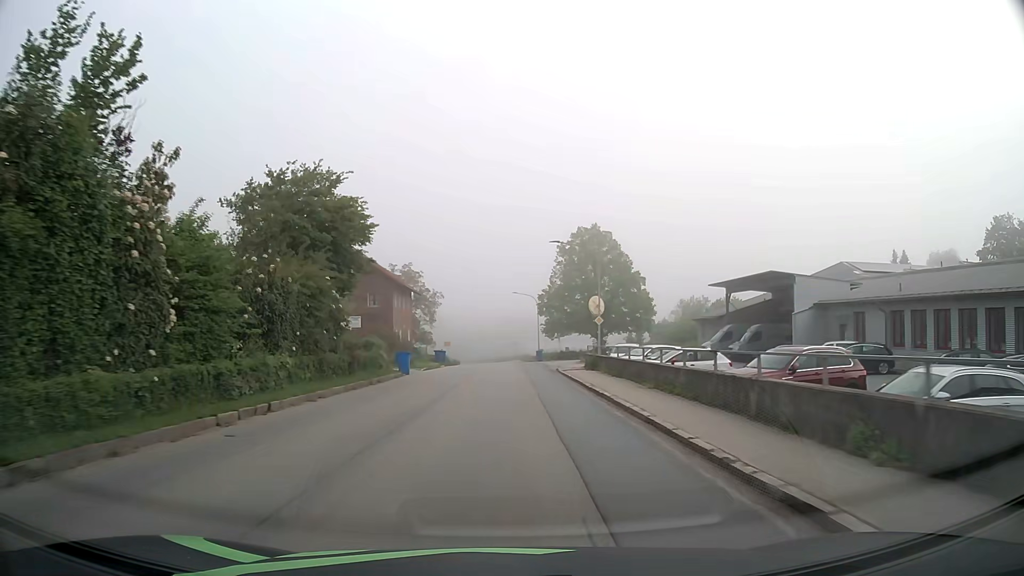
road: tertiary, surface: asphalt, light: Day
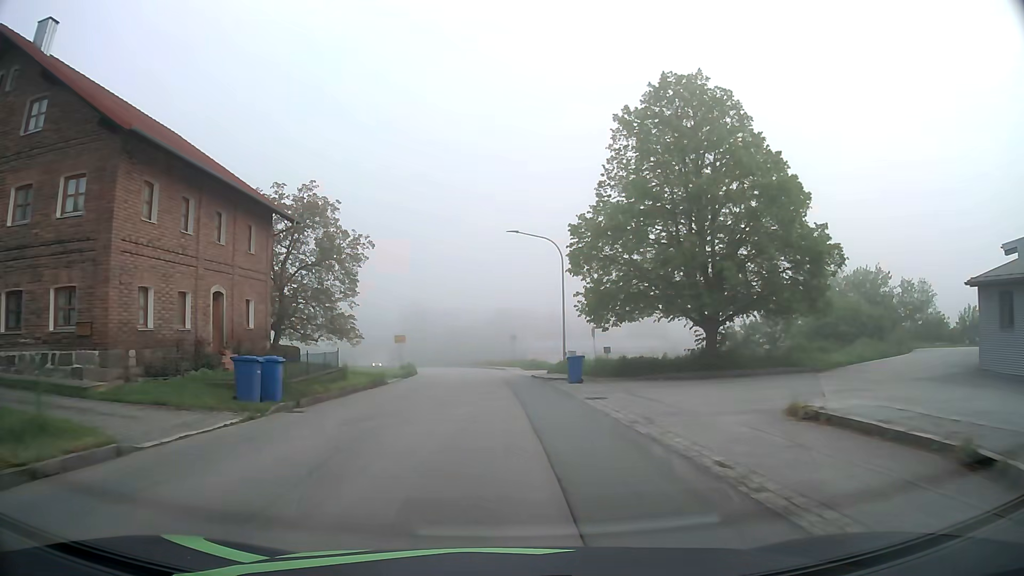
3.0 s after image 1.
(+0.3, +38.9) m; 0°
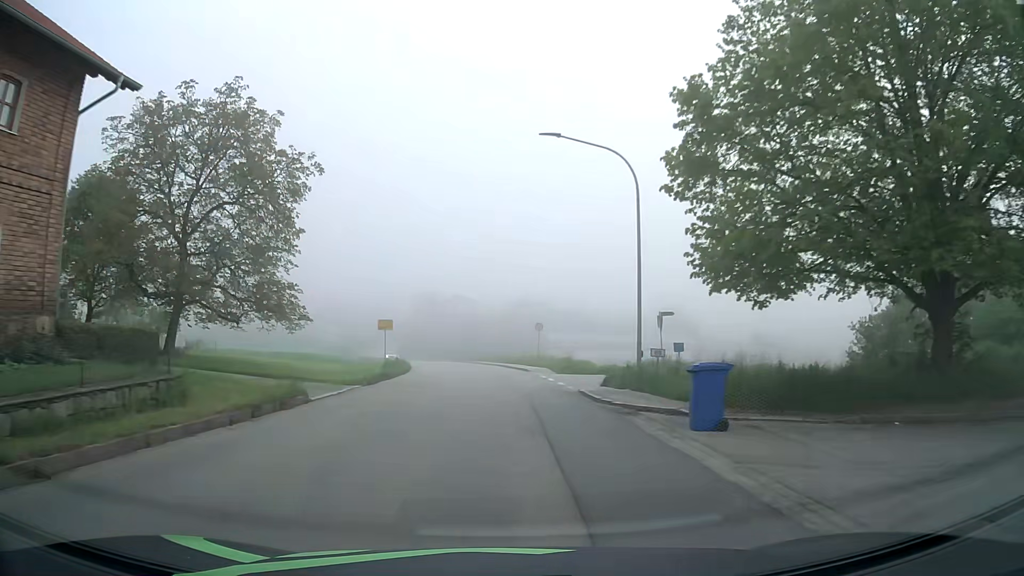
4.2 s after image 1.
(-0.3, +15.6) m; -2°
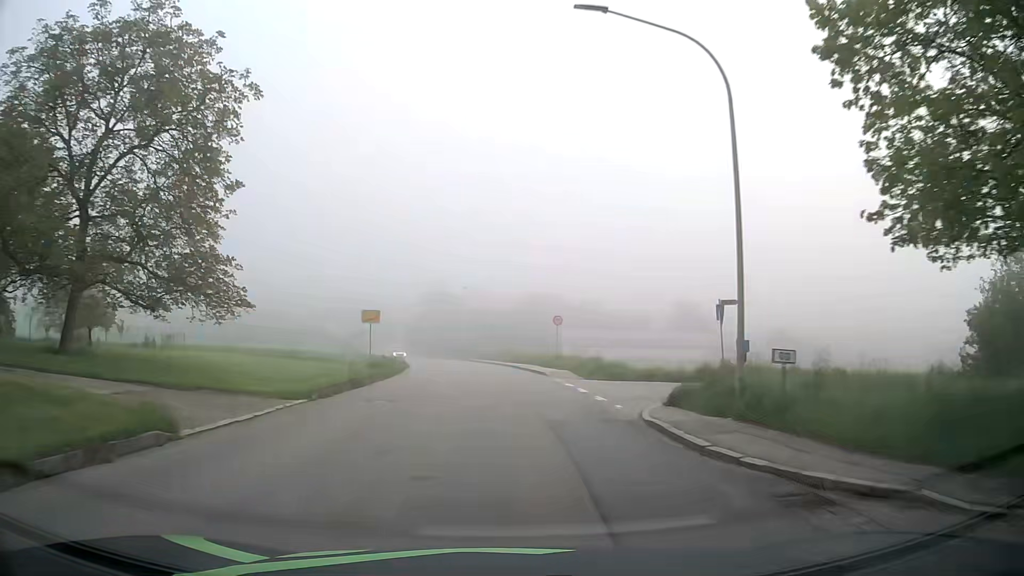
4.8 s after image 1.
(-0.1, +7.9) m; -1°
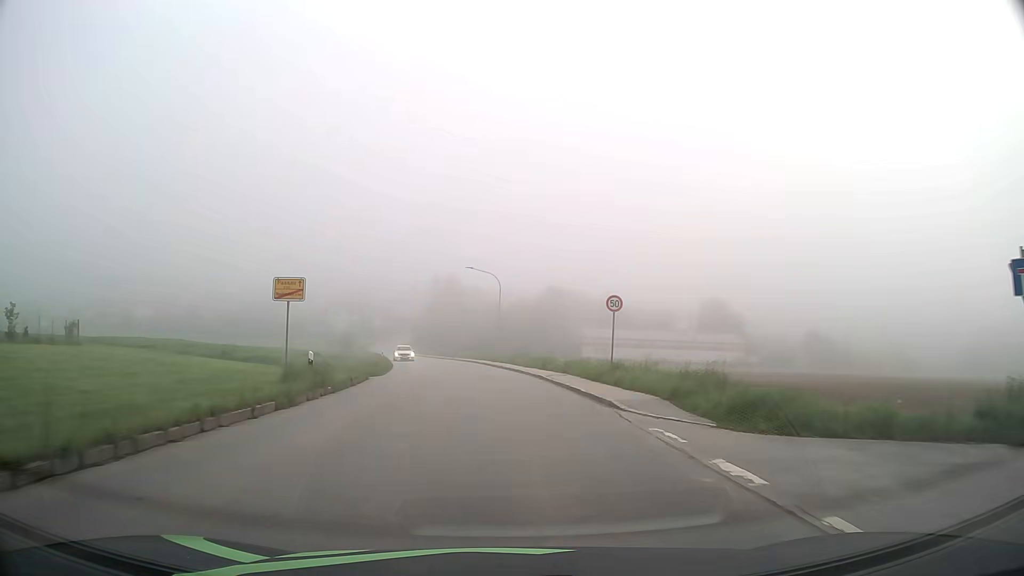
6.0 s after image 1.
(-0.2, +15.7) m; -1°
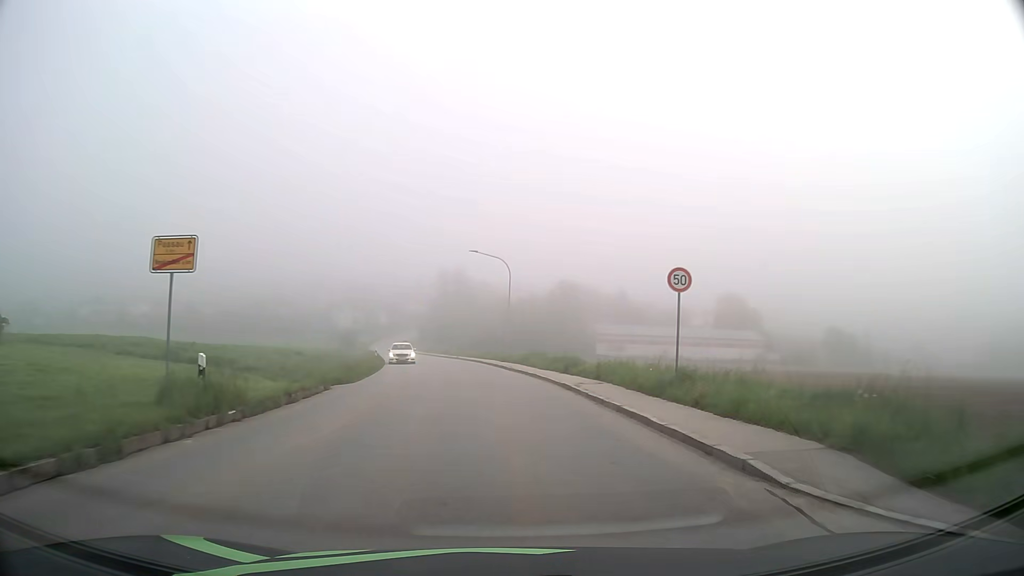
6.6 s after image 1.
(0.0, +7.9) m; -1°
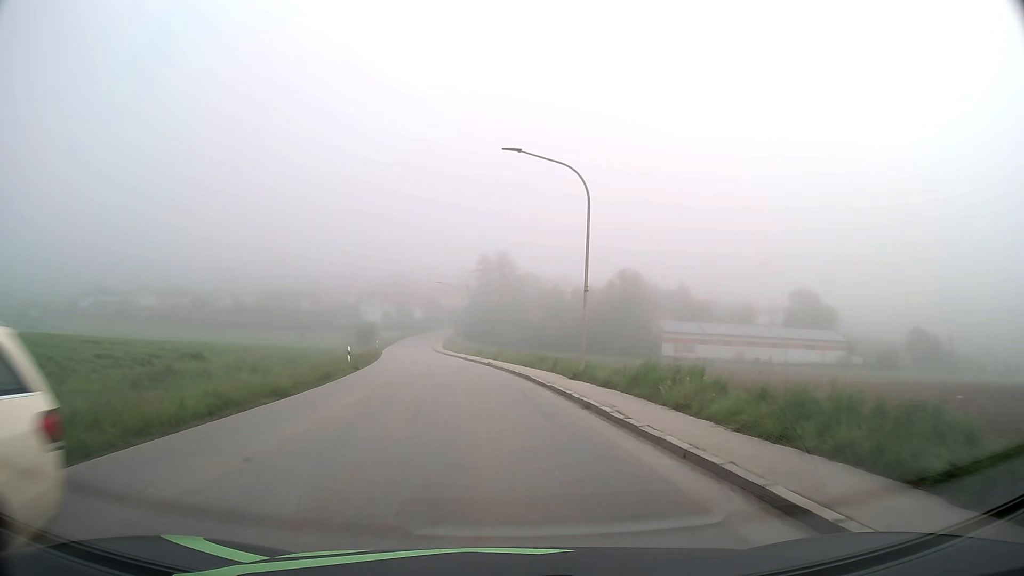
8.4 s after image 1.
(-0.8, +23.7) m; -4°
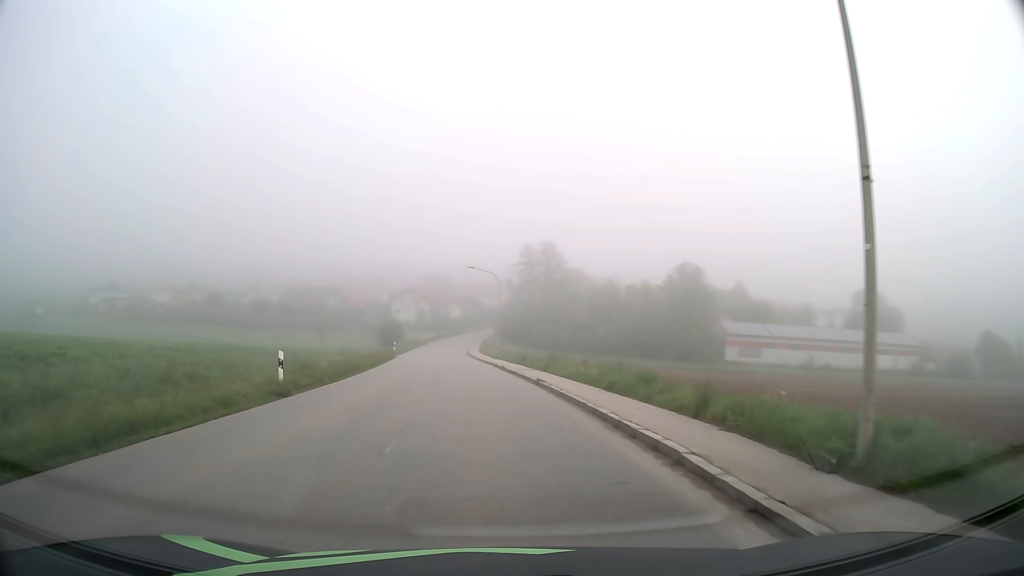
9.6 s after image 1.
(-0.5, +15.6) m; -4°
(0, +10) (-1, +20) (-1, +30) (-2, +40) (-3, +50) (-4, +60) (-5, +70) (-6, +80) (-7, +90) (-7, +100) m
